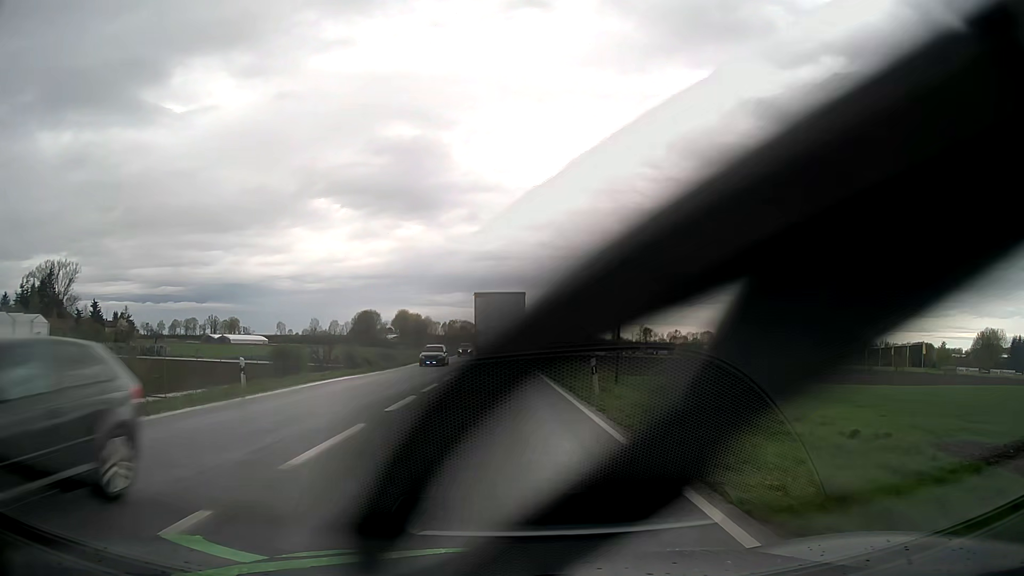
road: primary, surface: asphalt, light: Day
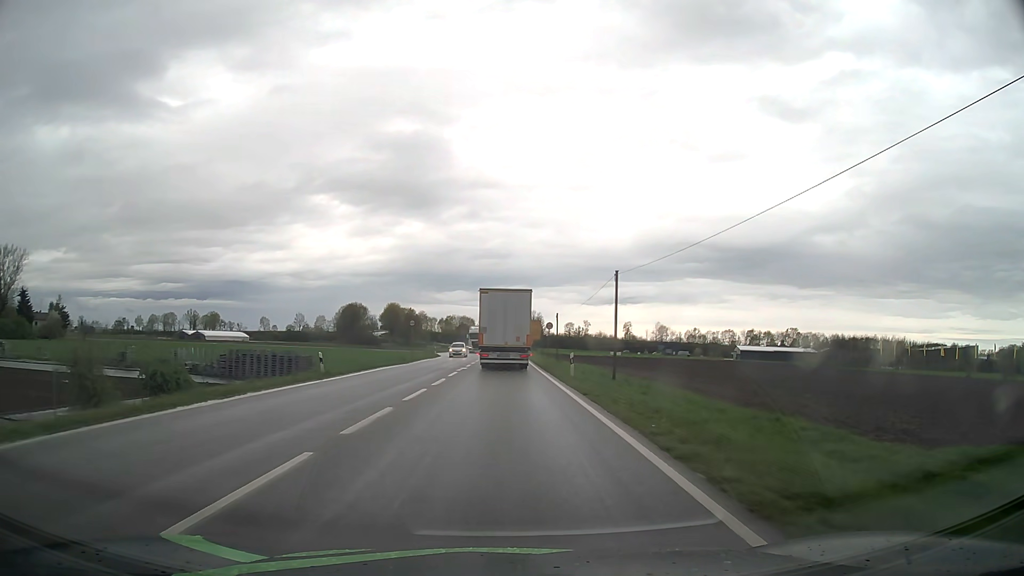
(0.0, +41.2) m; 0°
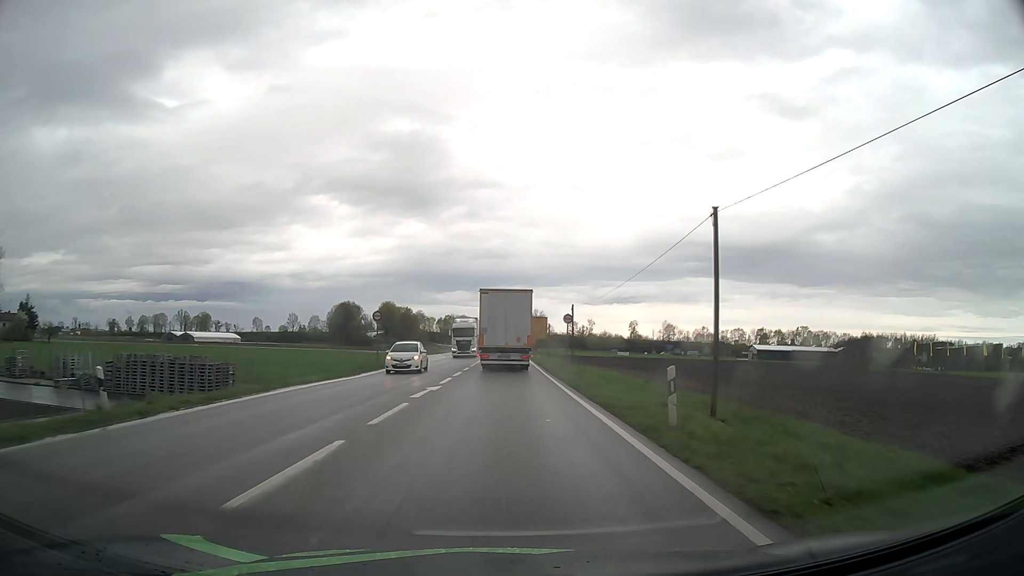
(0.0, +16.2) m; 0°
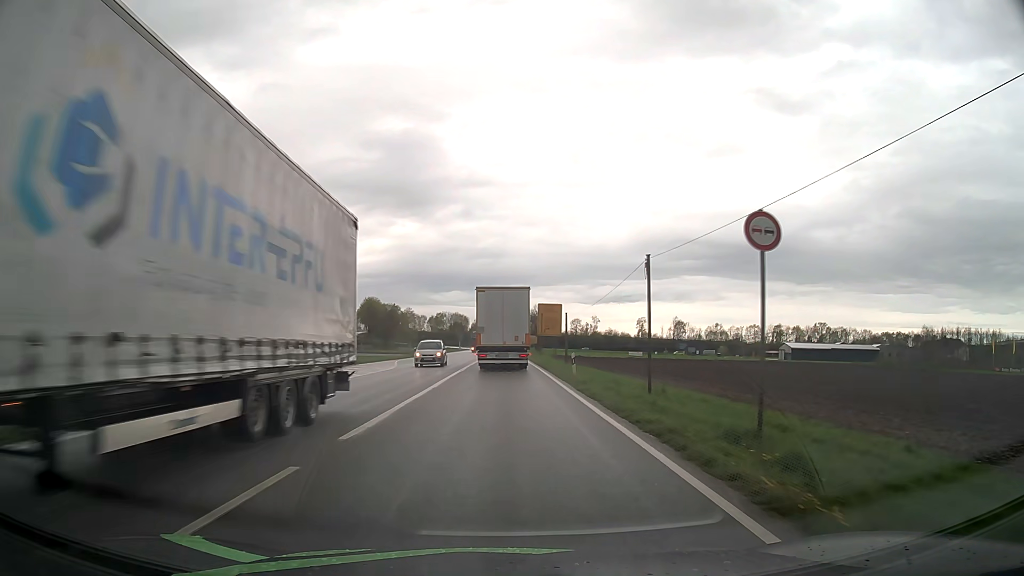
(+0.1, +32.0) m; 0°
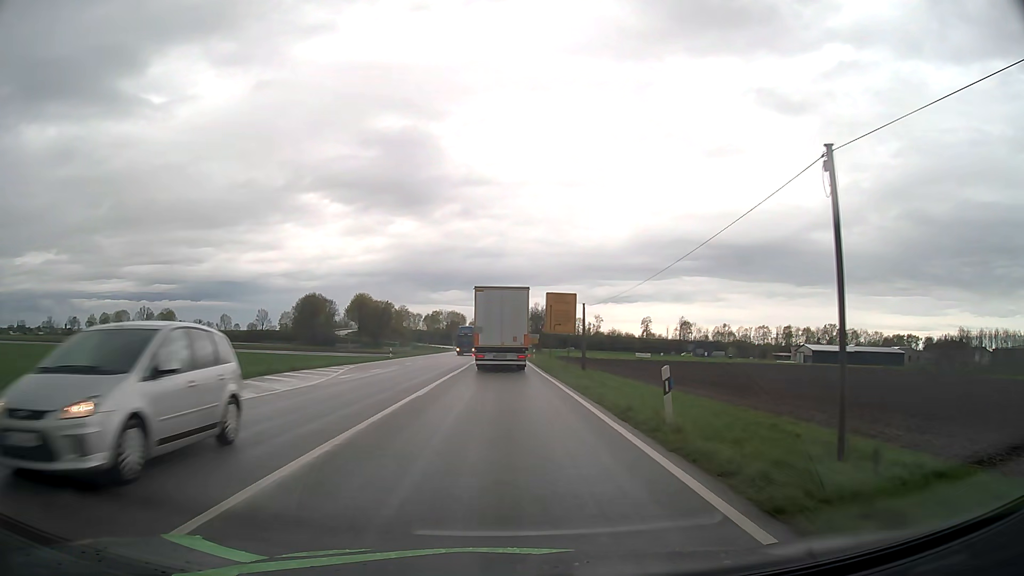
(0.0, +15.8) m; 0°
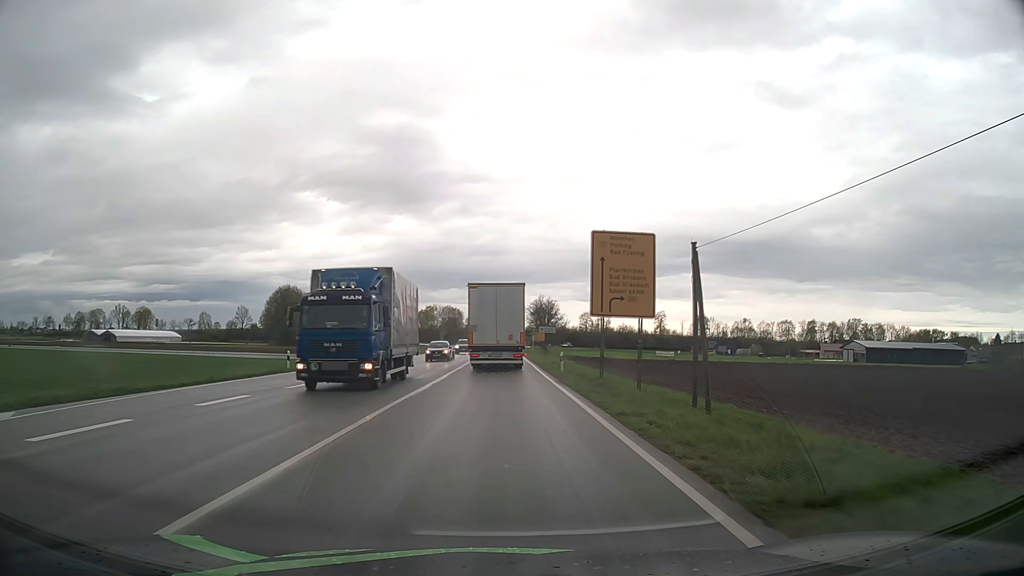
(+0.1, +30.7) m; 0°
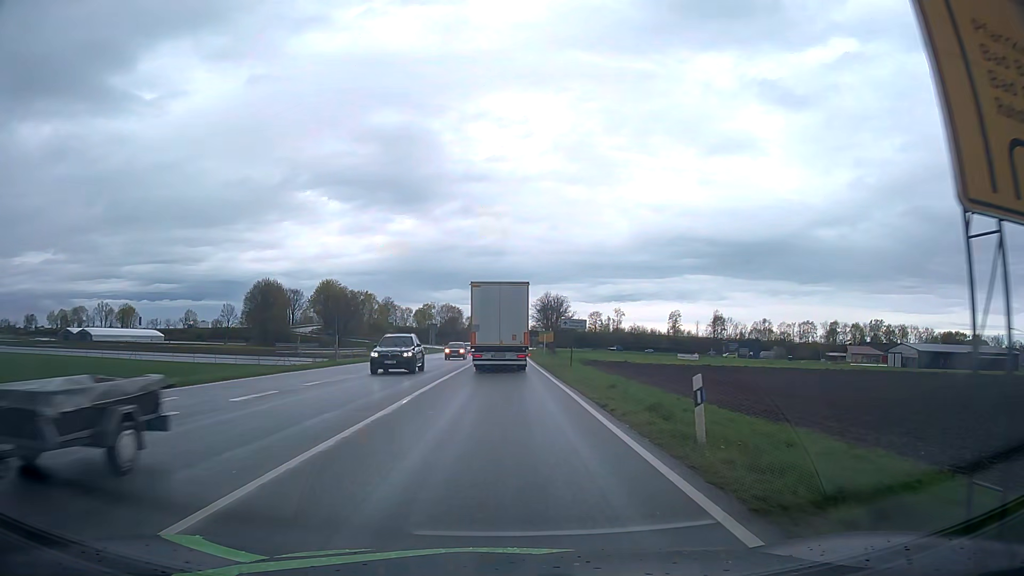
(-0.1, +22.4) m; 0°
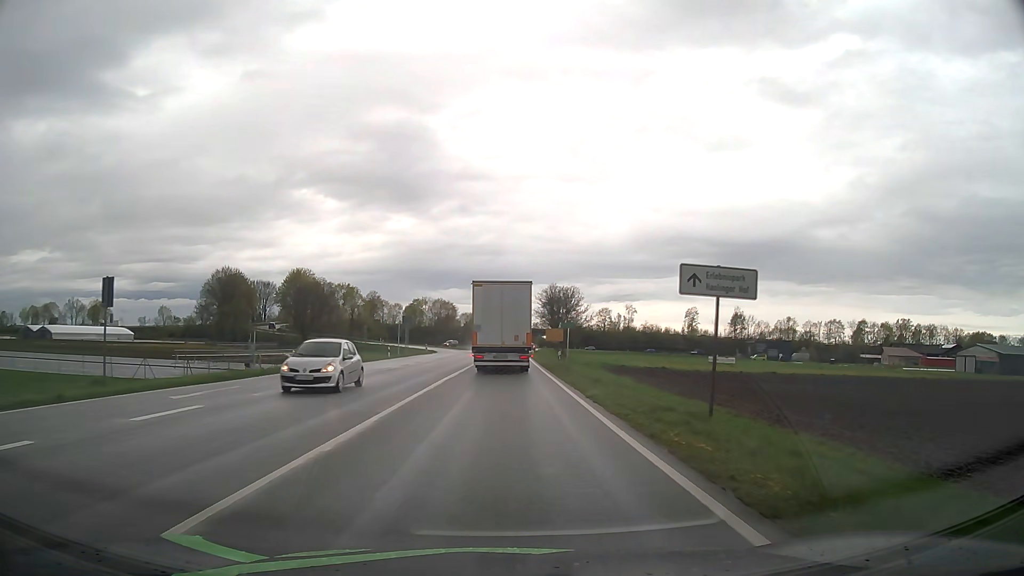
(+0.1, +29.0) m; 0°
(0, +10) (0, +20) (0, +30) (0, +40) (0, +50) (+1, +60) (+1, +70) (+1, +80) (+1, +90) (+1, +100) m
